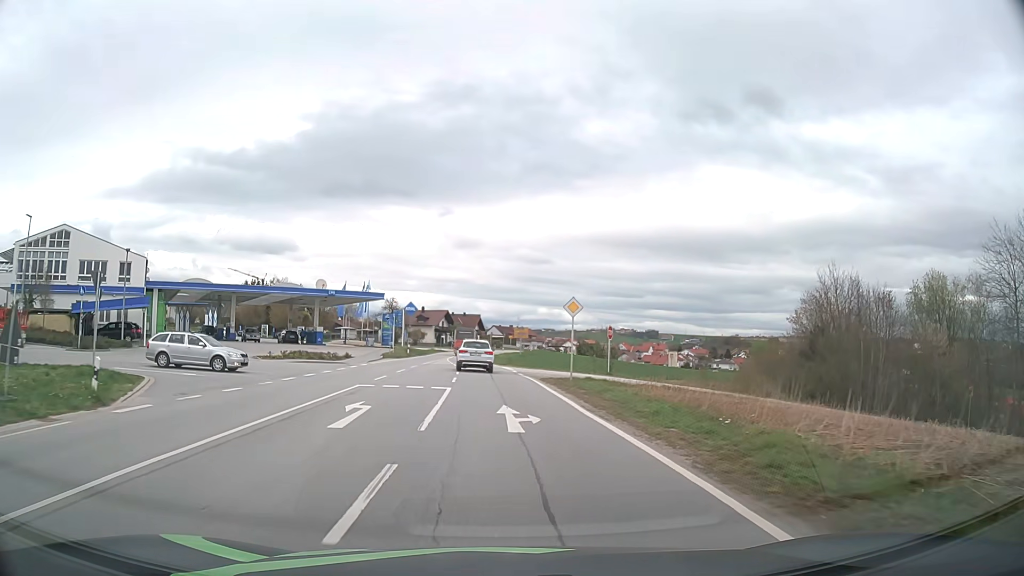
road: secondary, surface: asphalt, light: Day
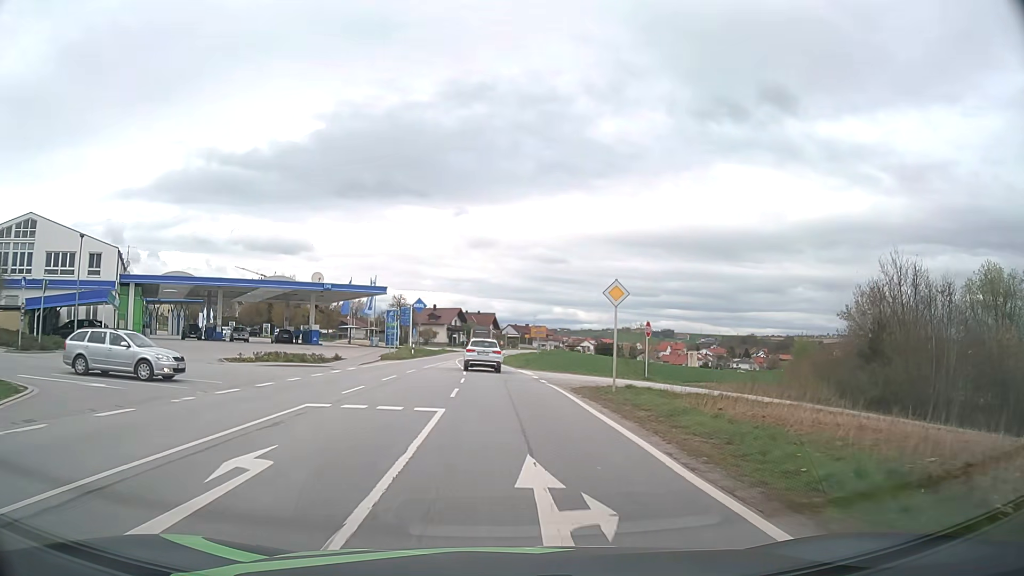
(-0.1, +7.2) m; -1°
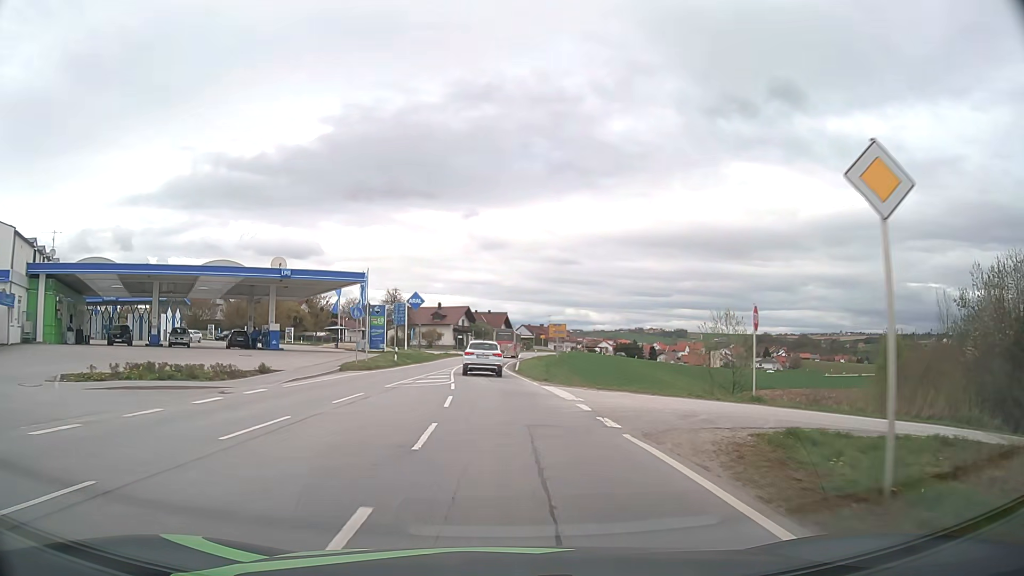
(-0.2, +14.6) m; -1°
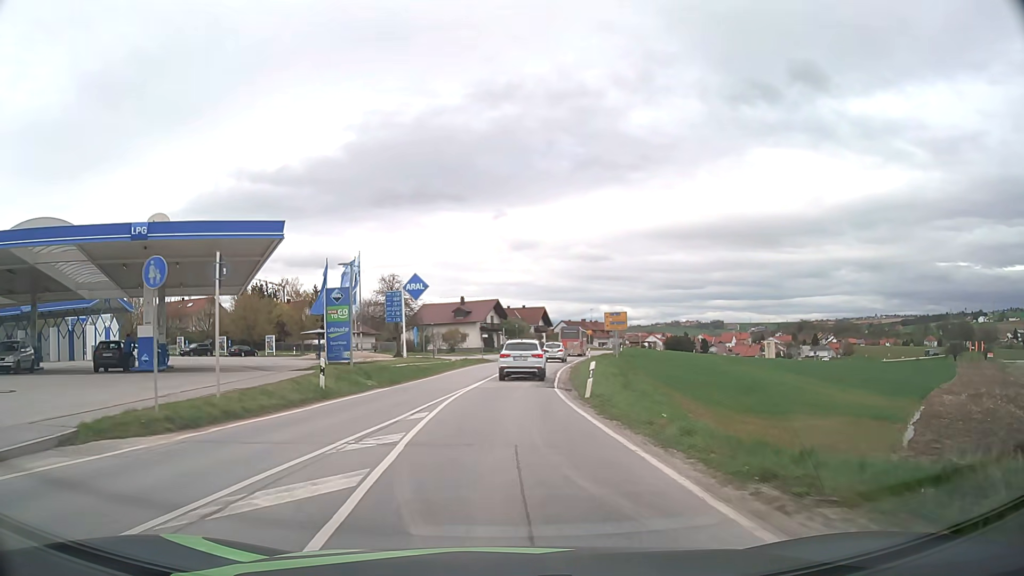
(-0.3, +22.4) m; -3°
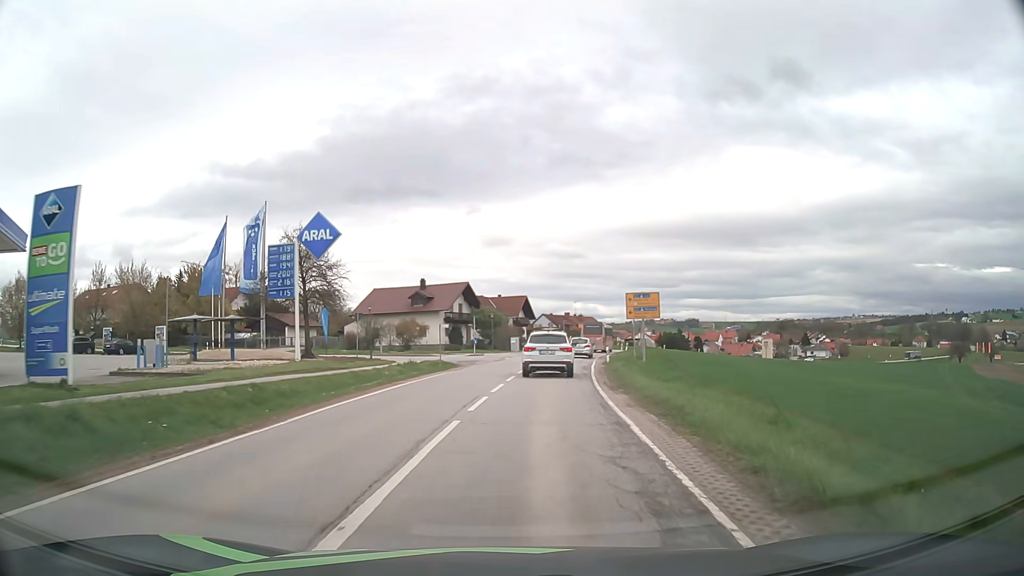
(+0.1, +22.1) m; +2°
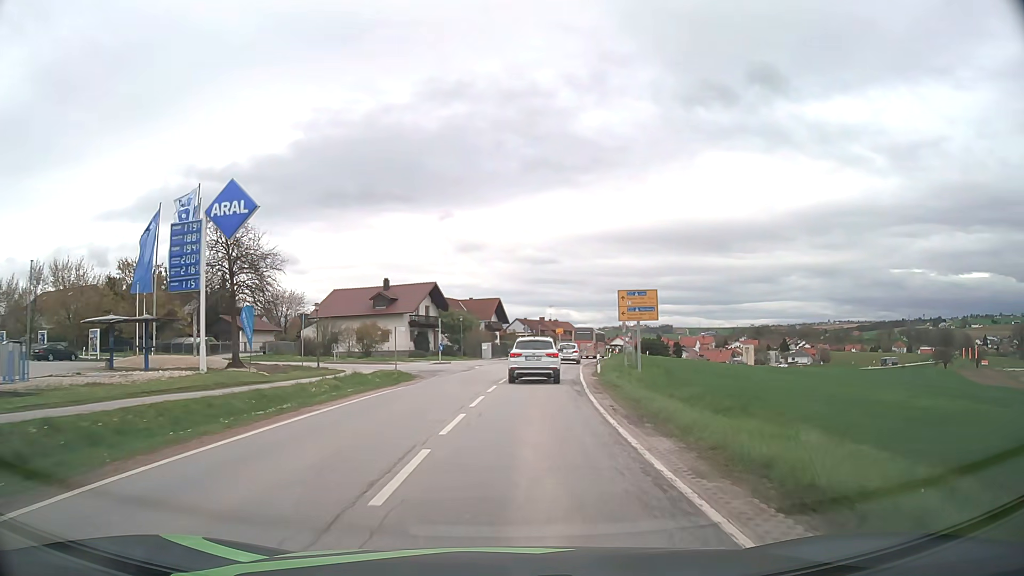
(+0.1, +6.9) m; +2°
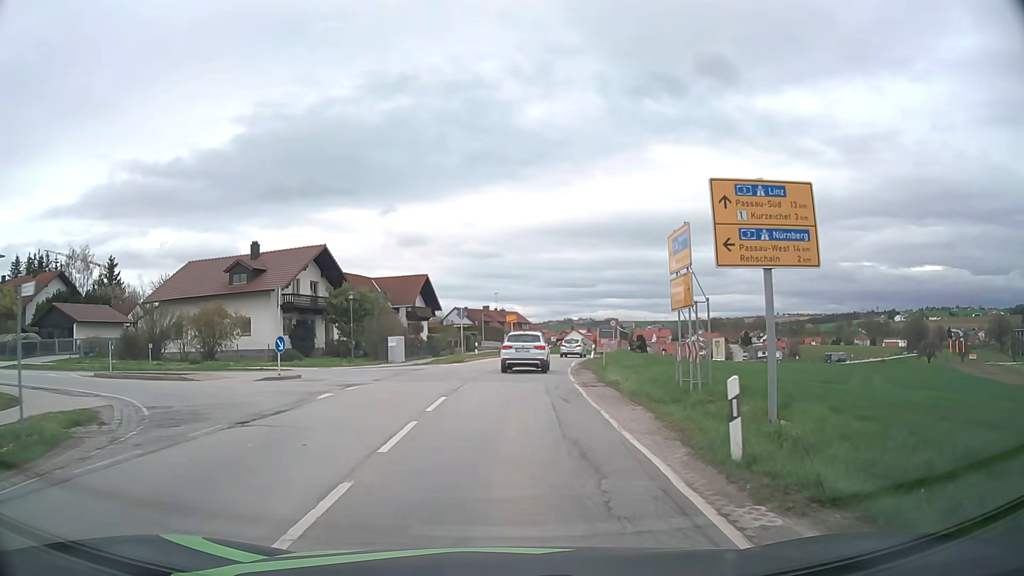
(+1.1, +24.4) m; +5°
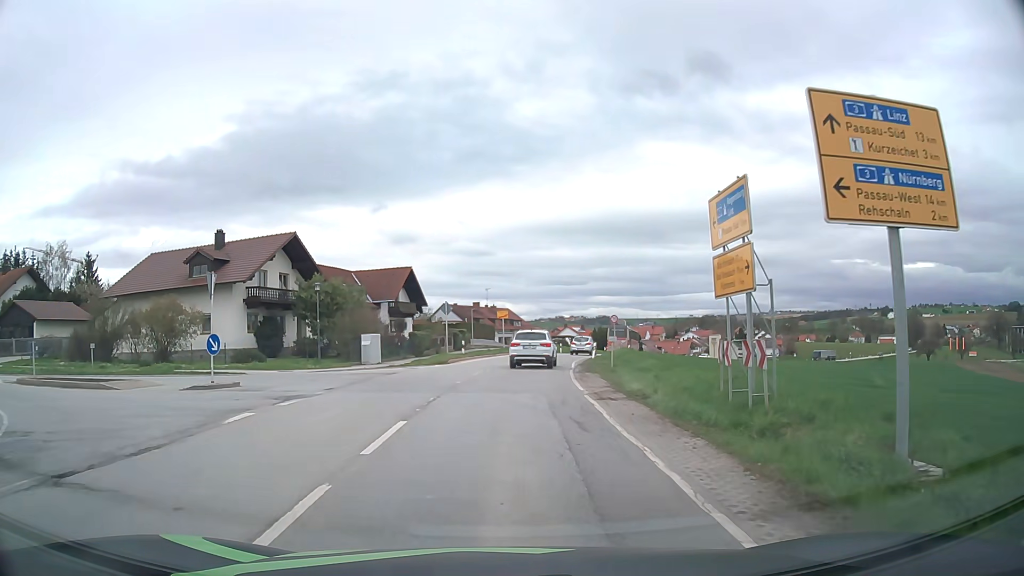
(0.0, +4.8) m; +1°
